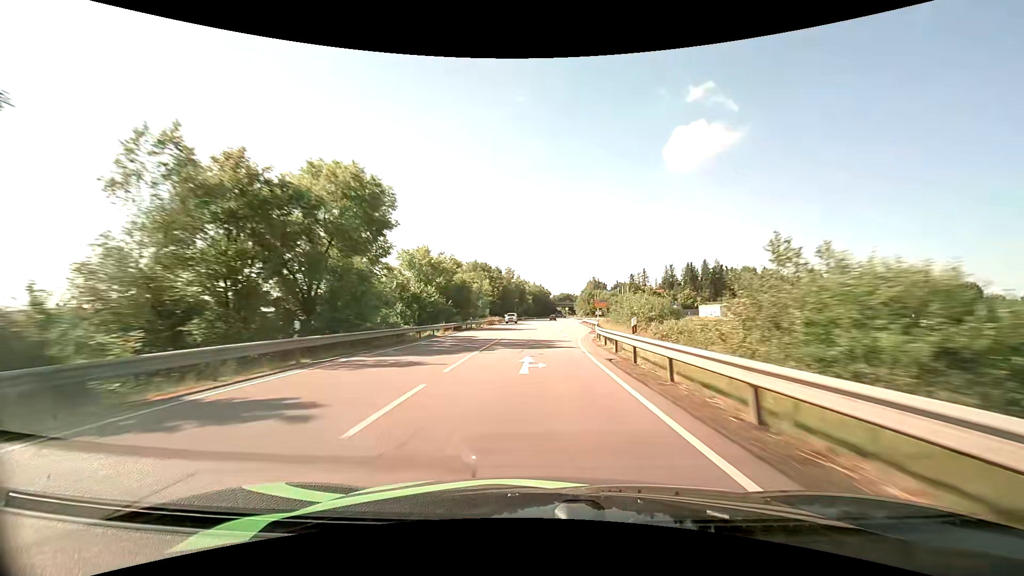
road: primary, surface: asphalt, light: Day
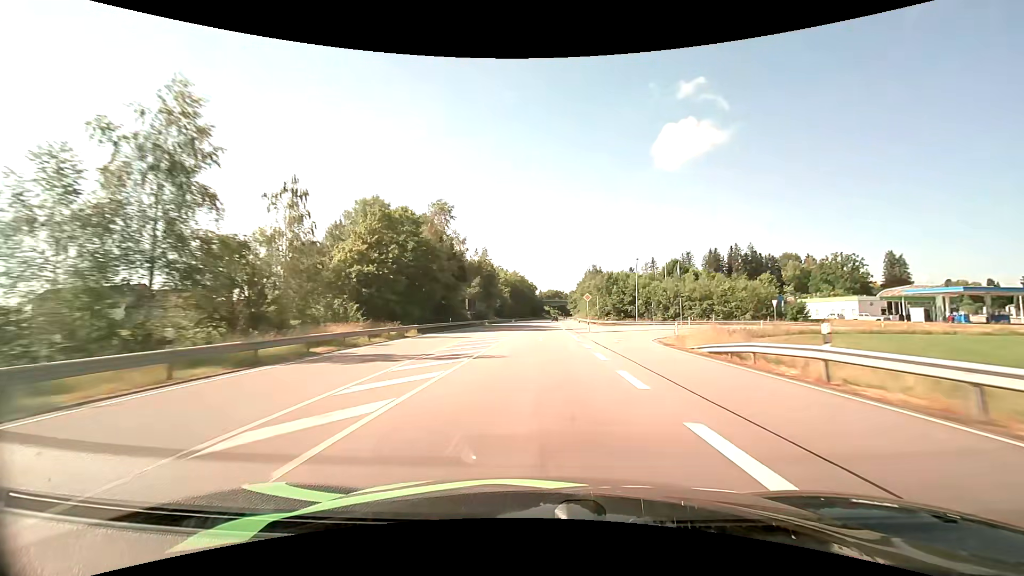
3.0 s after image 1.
(+1.3, +79.1) m; +2°
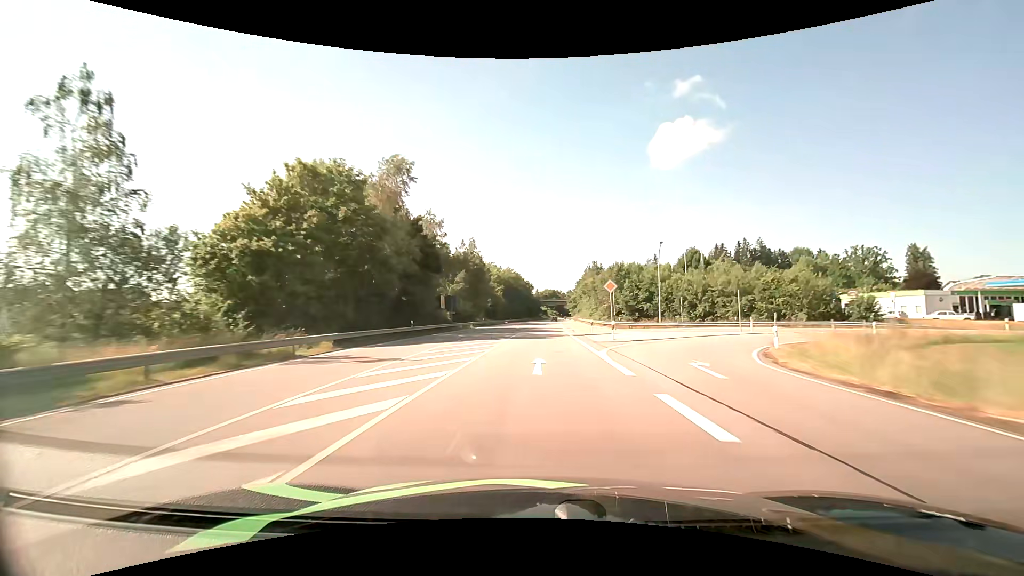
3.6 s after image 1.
(+0.1, +16.1) m; 0°
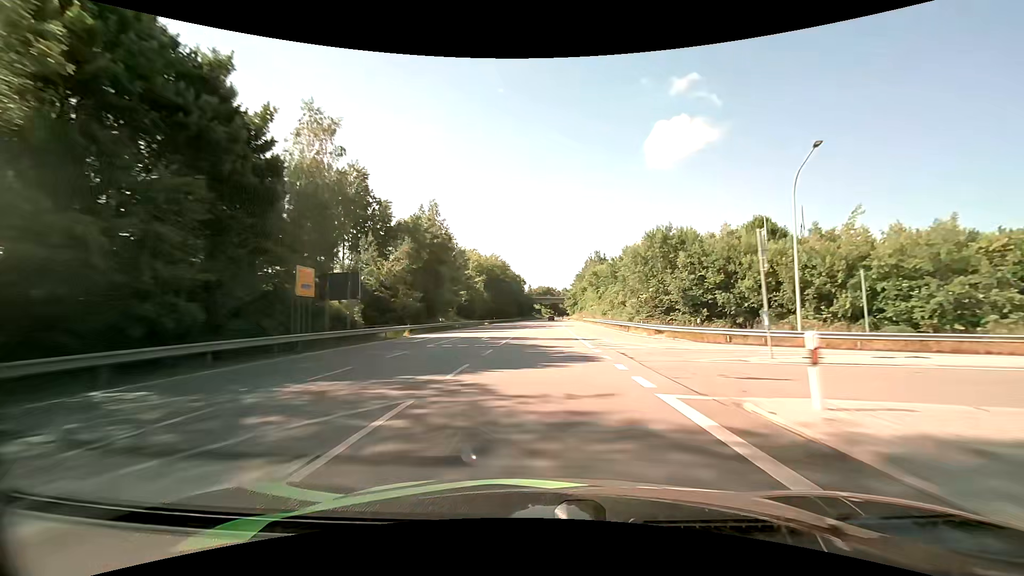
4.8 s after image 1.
(+0.2, +32.4) m; +1°
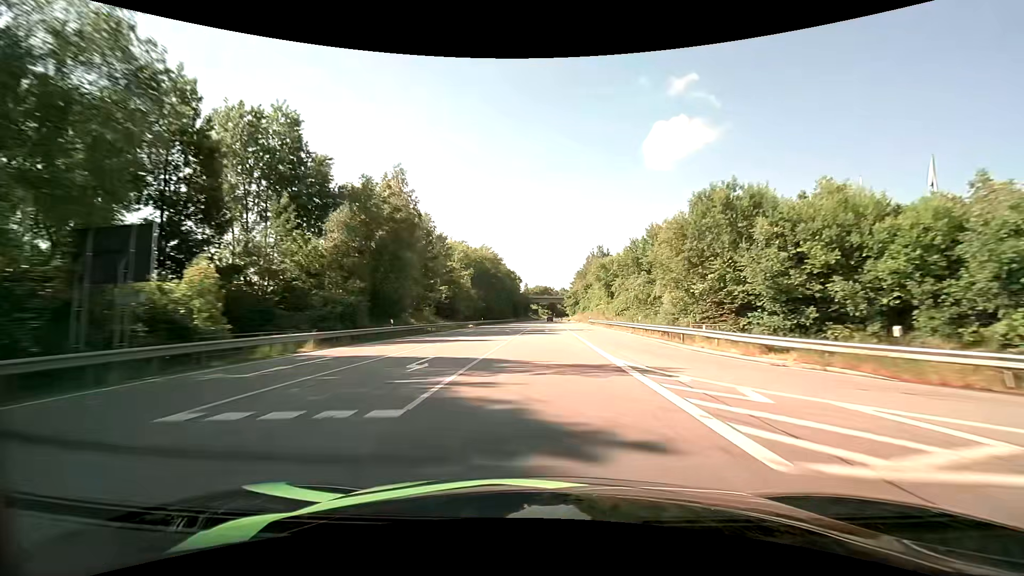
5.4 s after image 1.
(0.0, +16.4) m; 0°
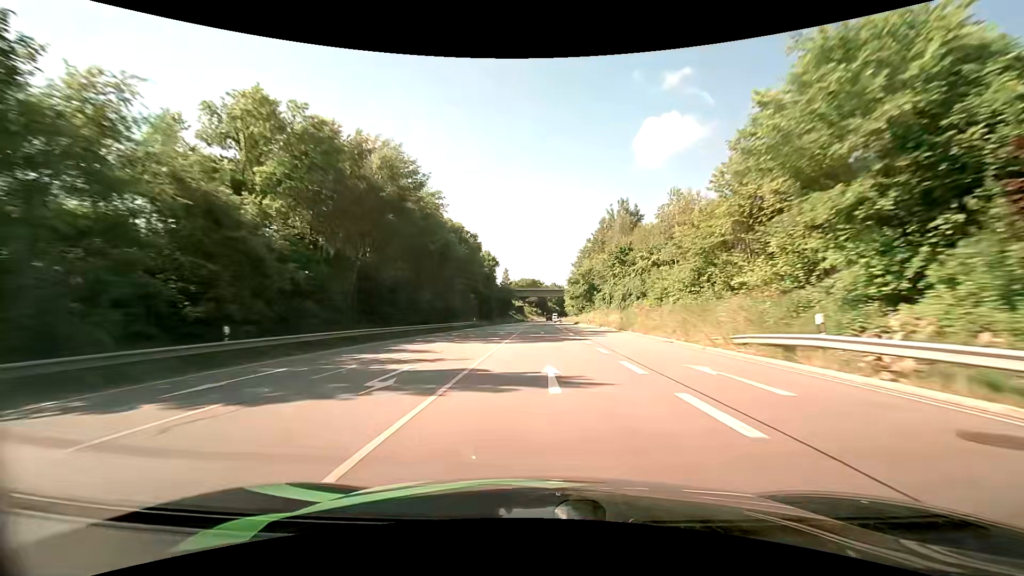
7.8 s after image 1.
(+0.9, +66.8) m; +2°
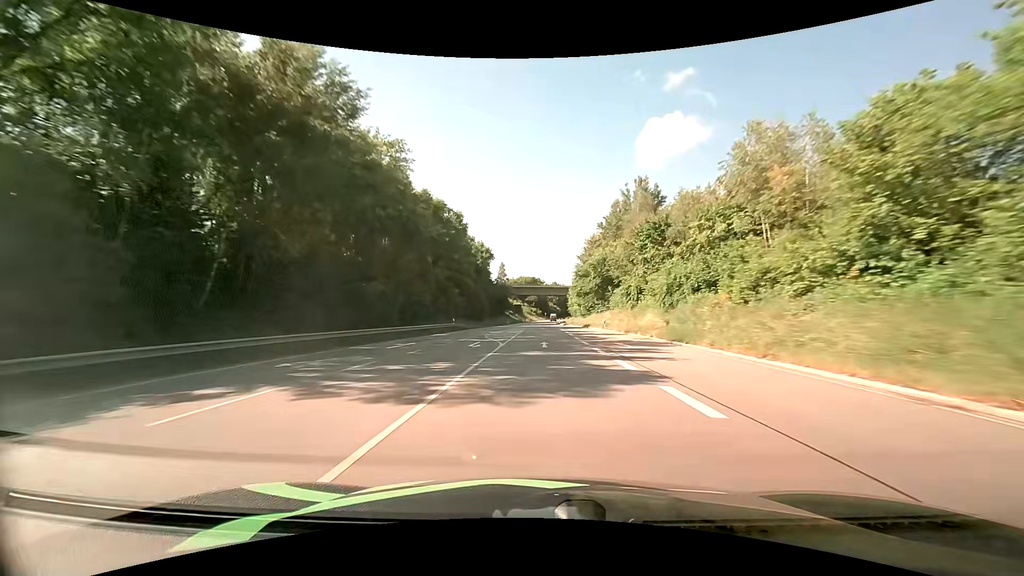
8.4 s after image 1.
(0.0, +17.0) m; 0°
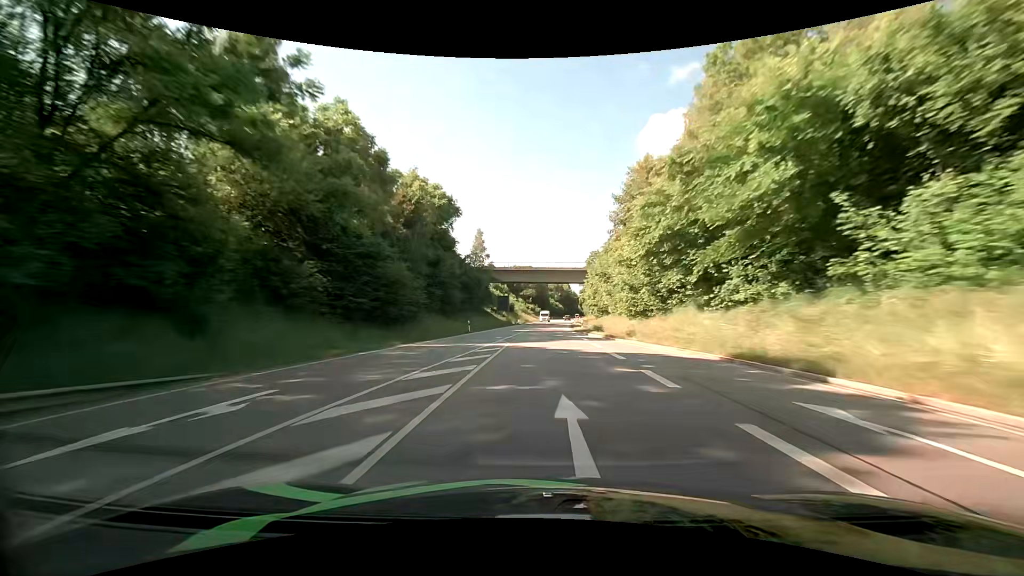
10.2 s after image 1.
(0.0, +51.4) m; 0°
(0, +10) (0, +20) (0, +30) (0, +40) (+1, +50) (+1, +60) (+2, +70) (+2, +80) (+3, +90) (+4, +100) m
